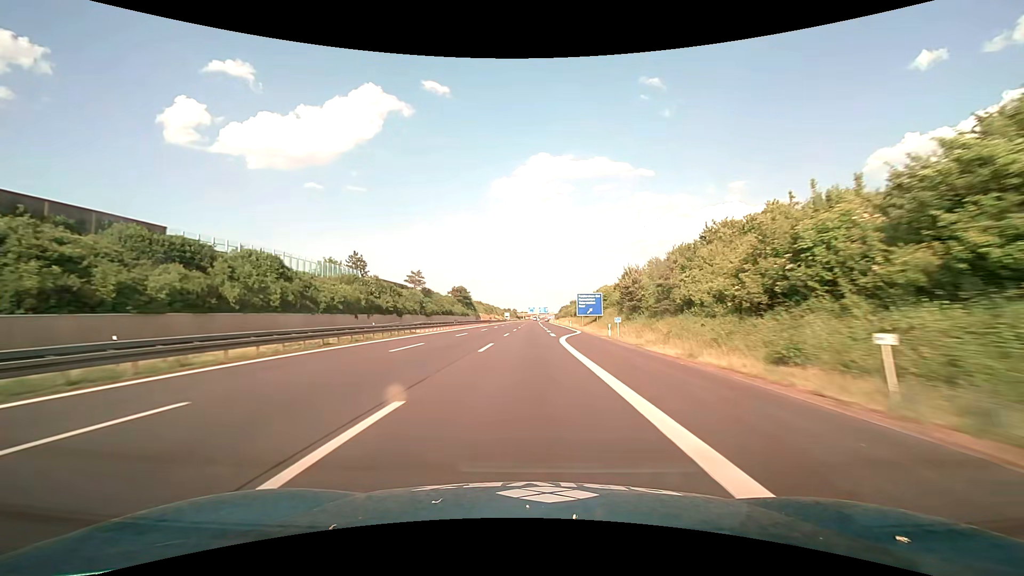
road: motorway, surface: asphalt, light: Day
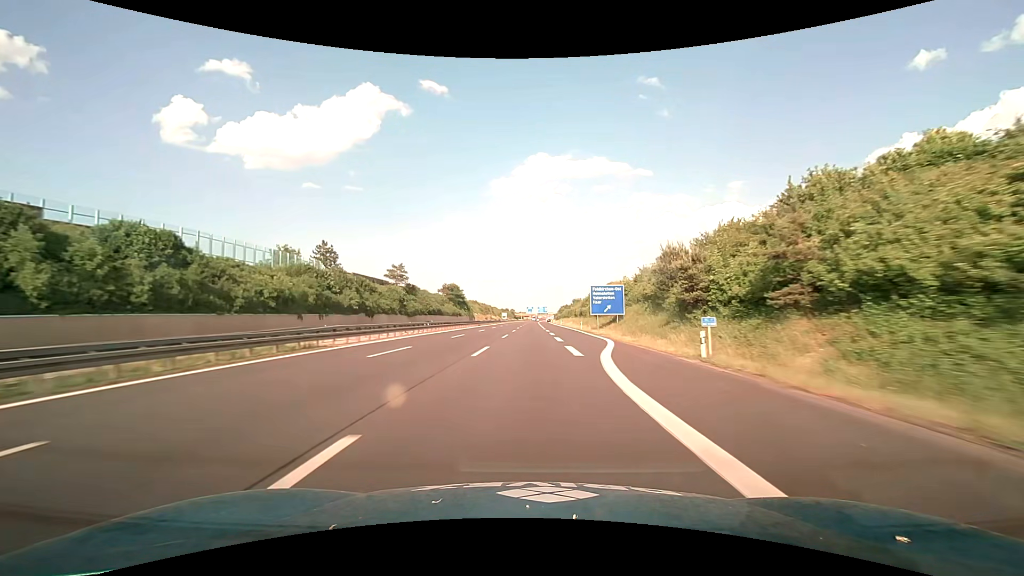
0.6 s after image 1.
(0.0, +20.6) m; 0°
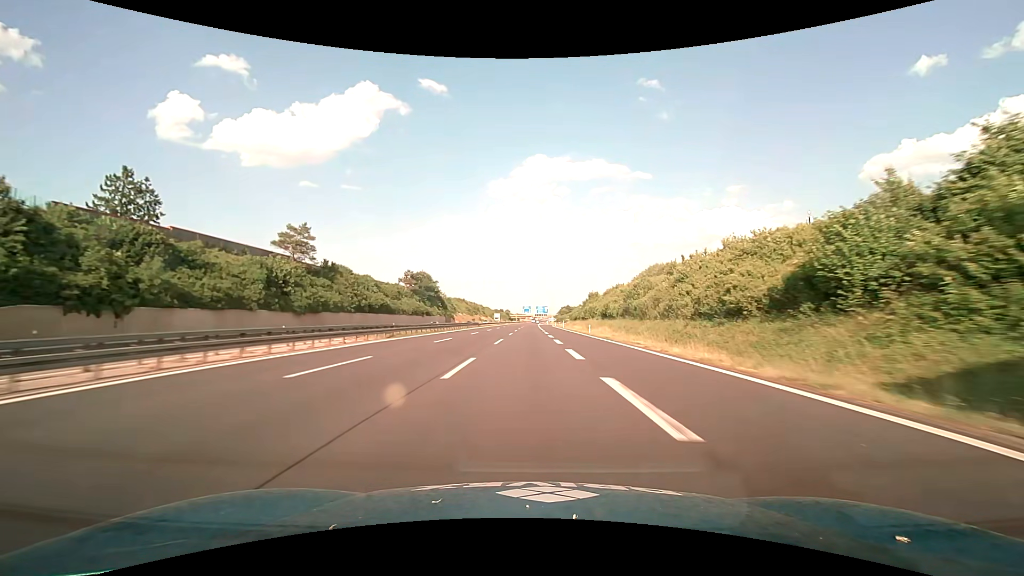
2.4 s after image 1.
(+0.2, +60.3) m; 0°
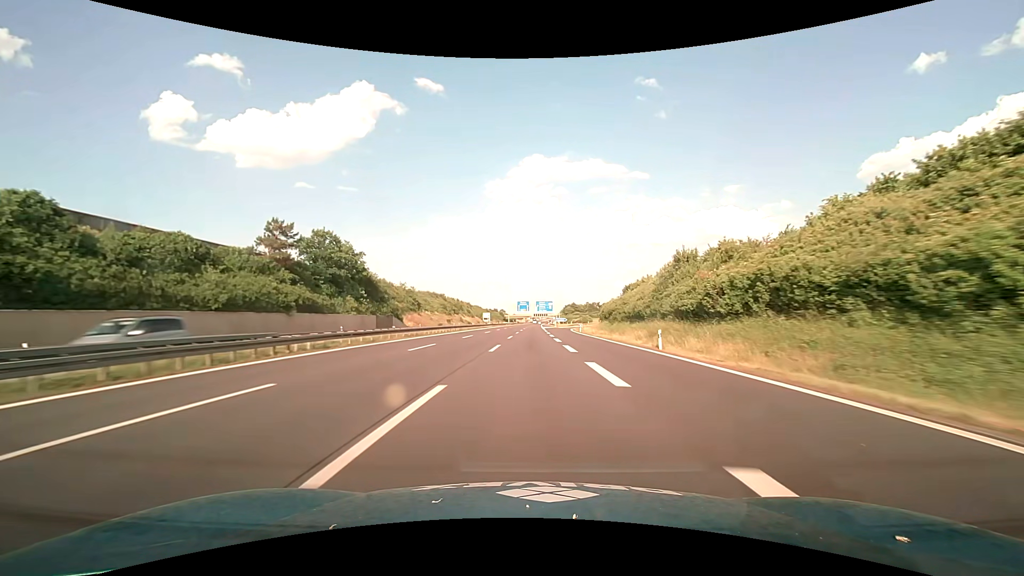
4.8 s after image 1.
(+0.1, +79.7) m; 0°
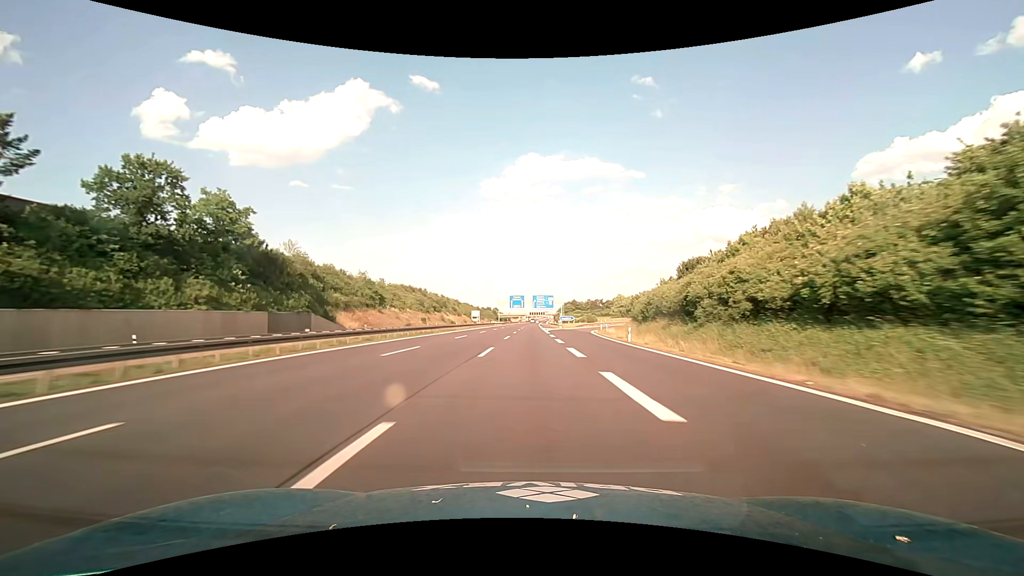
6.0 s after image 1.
(+0.2, +40.0) m; +1°
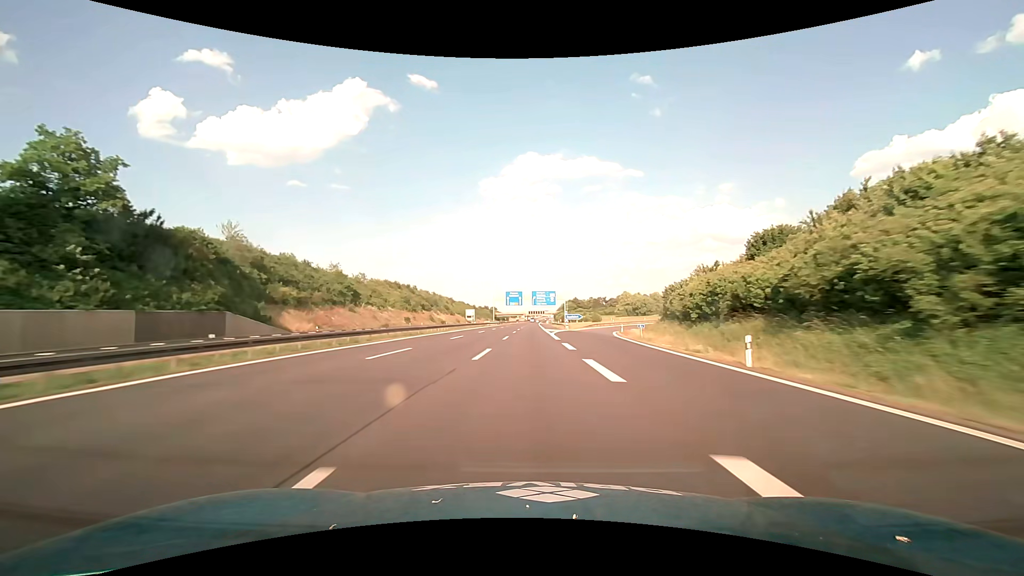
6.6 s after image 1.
(0.0, +20.1) m; 0°
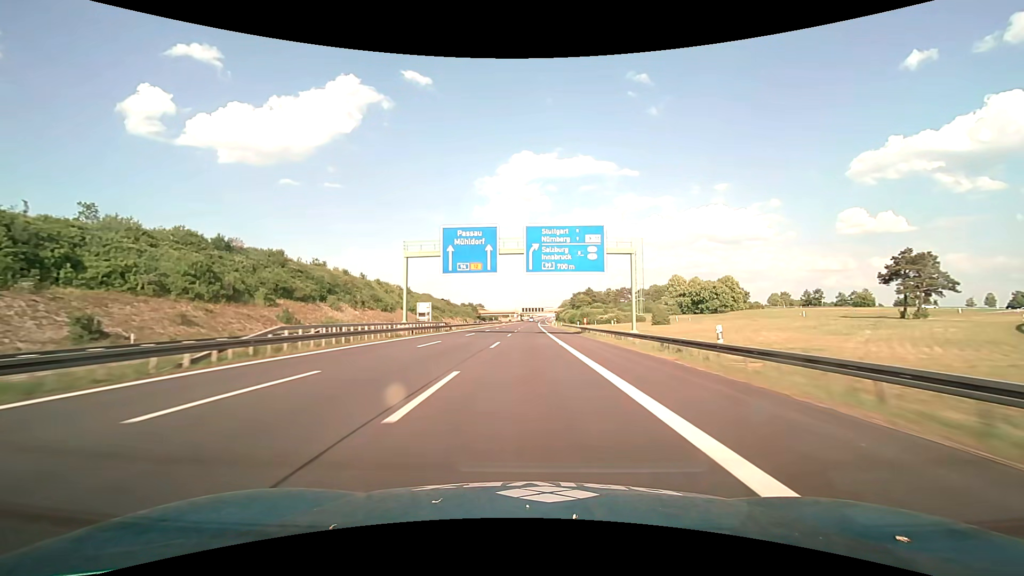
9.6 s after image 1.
(+0.4, +100.5) m; +1°
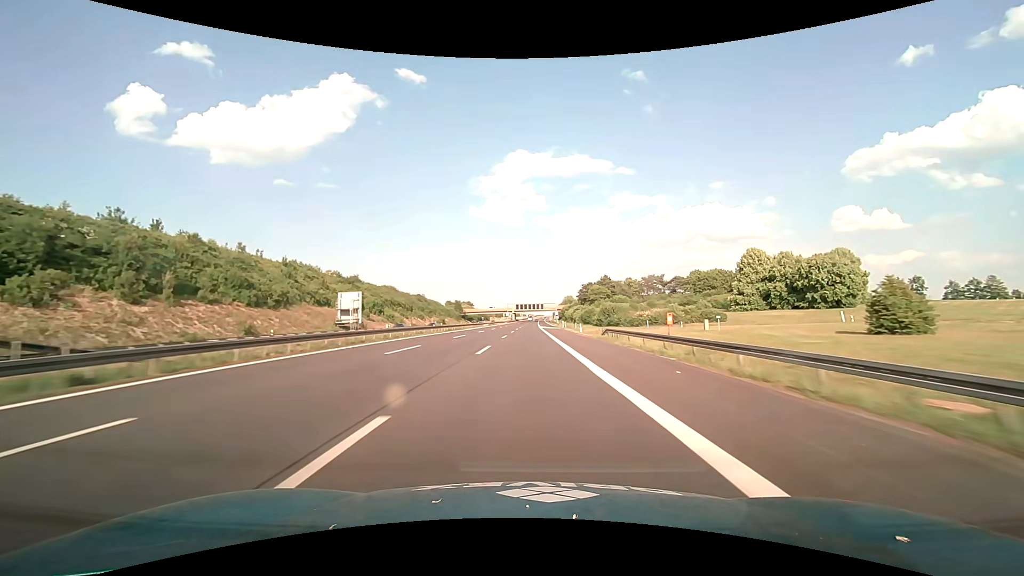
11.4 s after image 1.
(+0.1, +60.4) m; 0°
(0, +10) (0, +20) (0, +30) (0, +40) (0, +50) (0, +60) (0, +70) (0, +80) (0, +90) (0, +100) m
